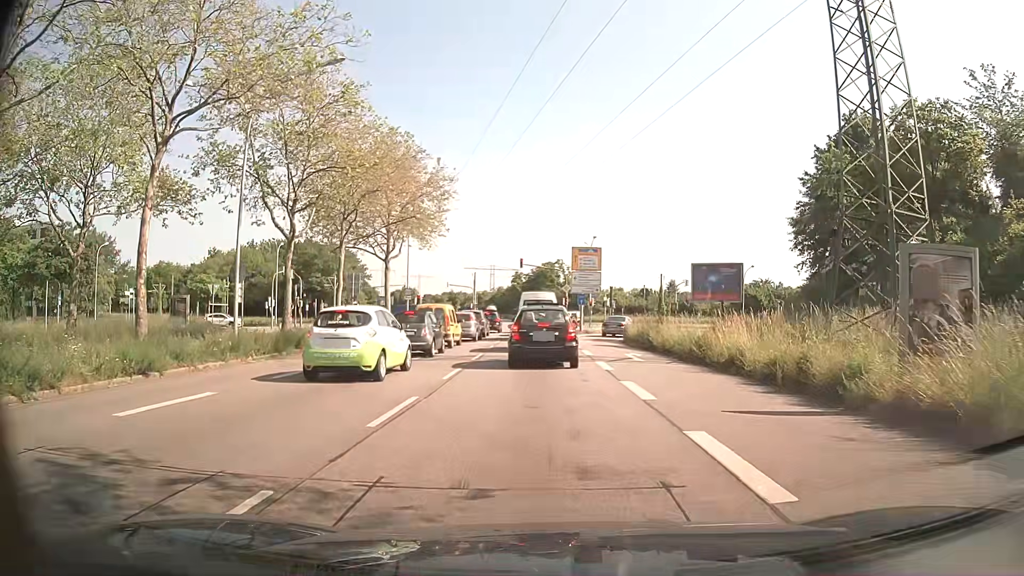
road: primary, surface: asphalt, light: Day
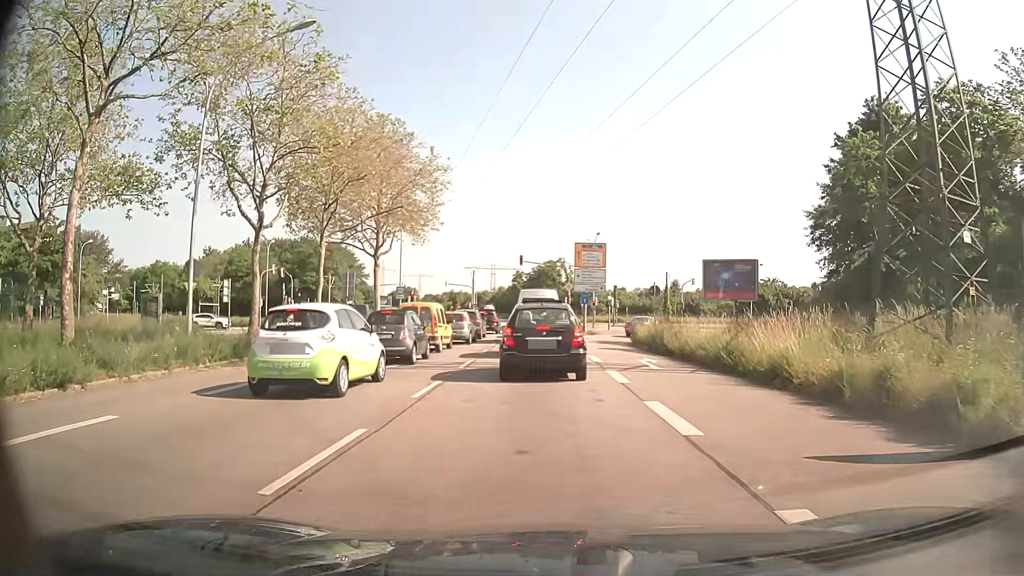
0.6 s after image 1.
(0.0, +3.1) m; +1°
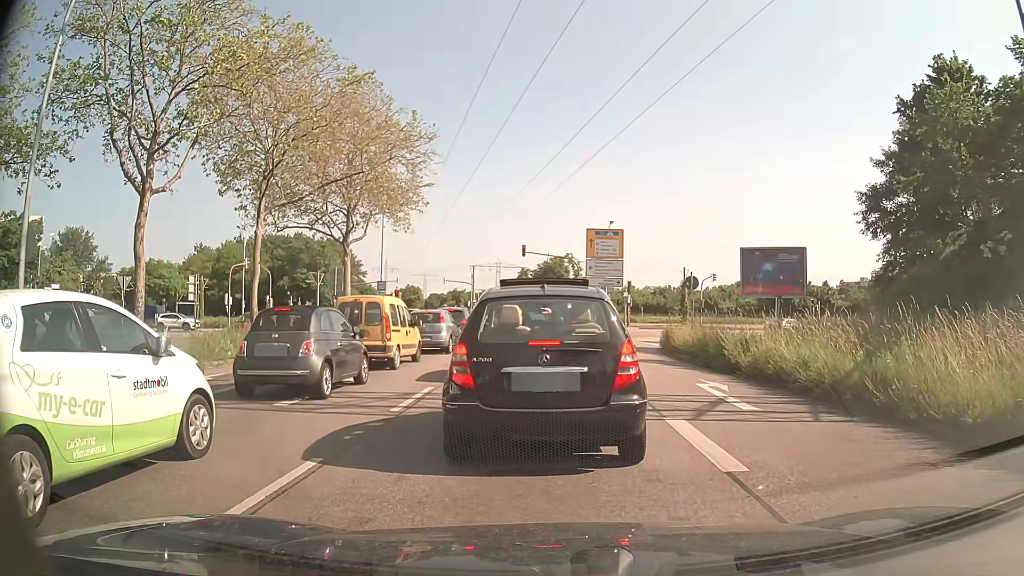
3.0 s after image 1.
(-0.2, +7.3) m; -2°
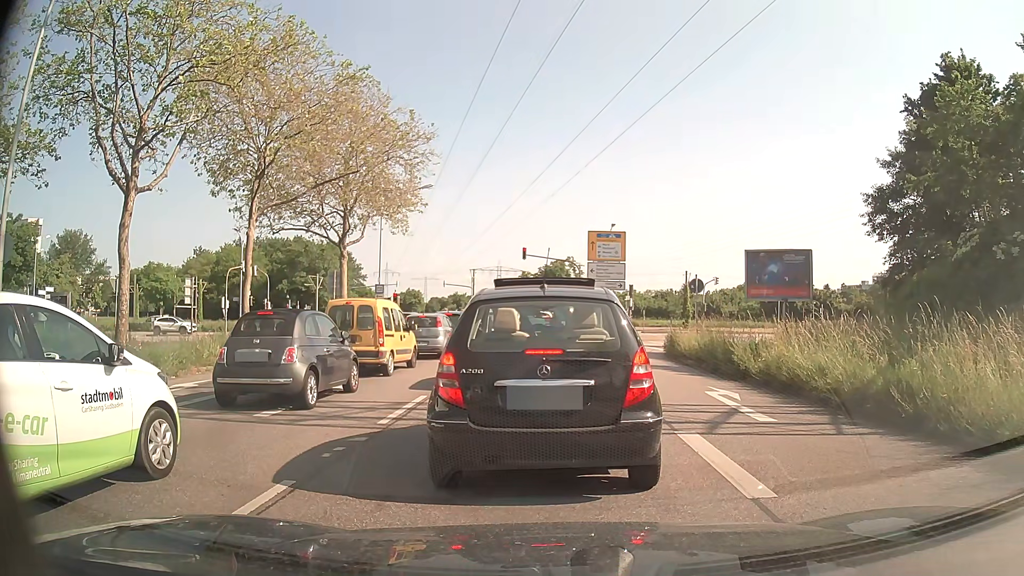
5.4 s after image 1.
(0.0, +0.7) m; 0°
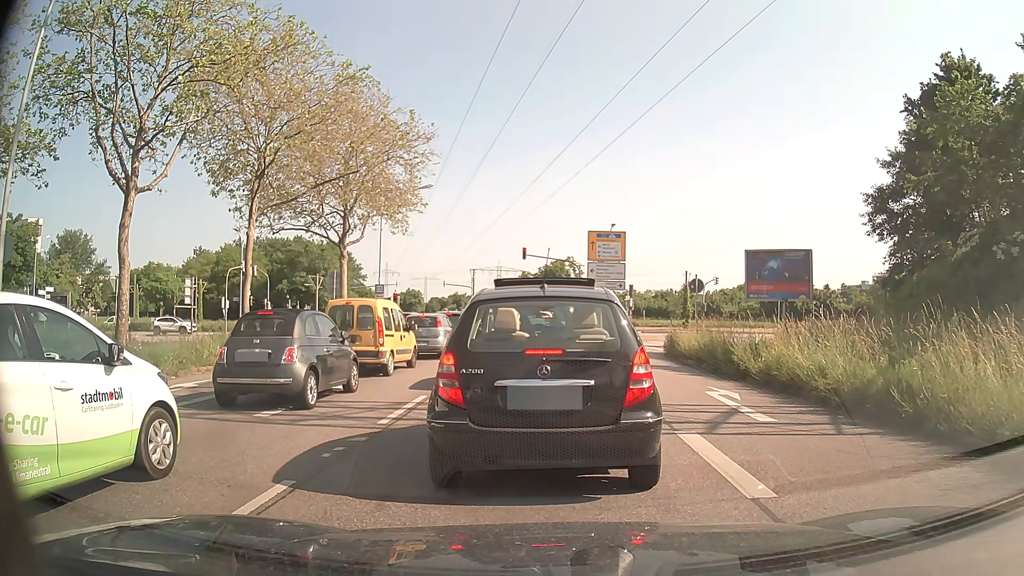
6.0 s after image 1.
(0.0, 0.0) m; 0°
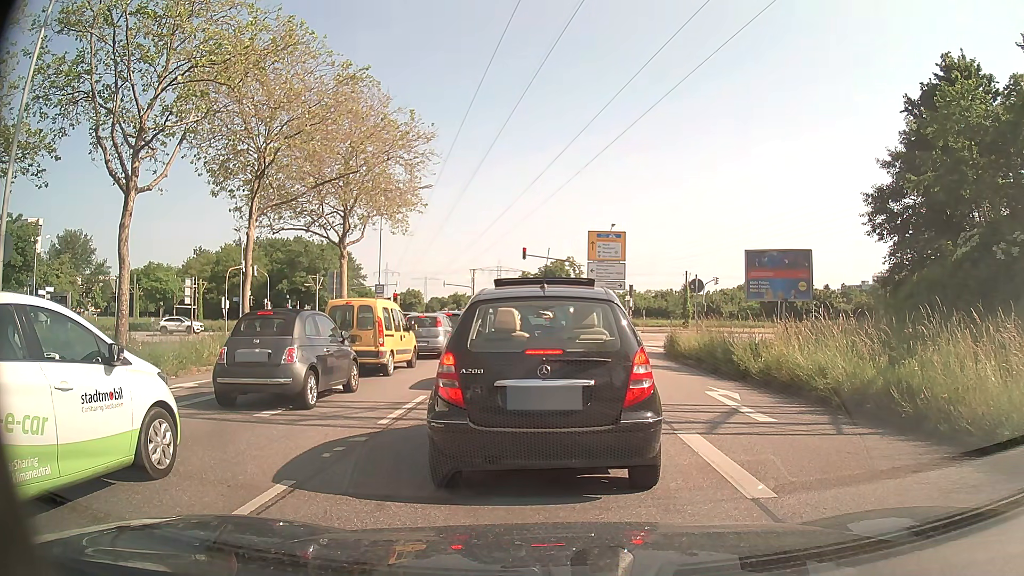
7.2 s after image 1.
(0.0, 0.0) m; 0°
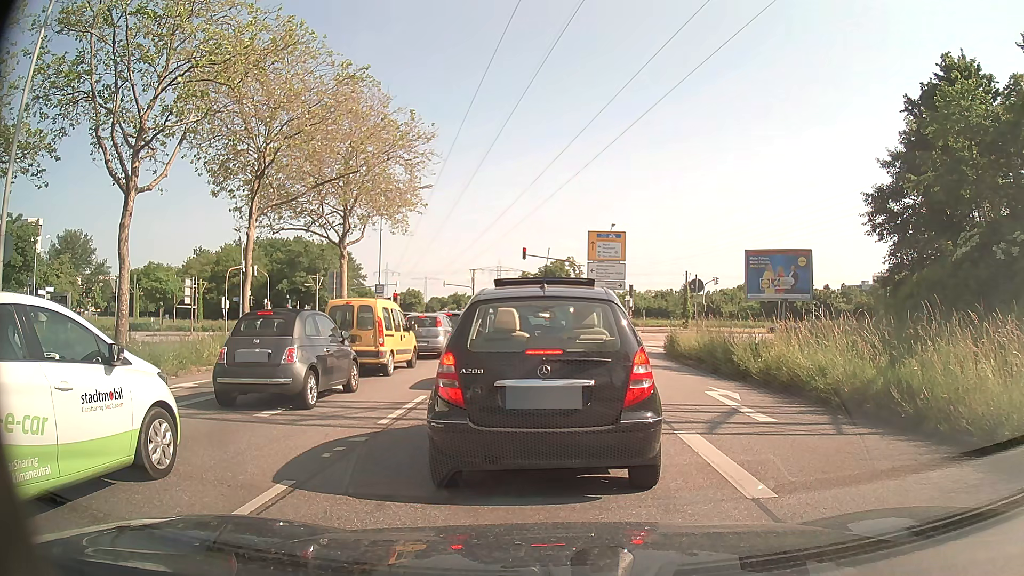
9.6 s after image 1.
(0.0, 0.0) m; 0°
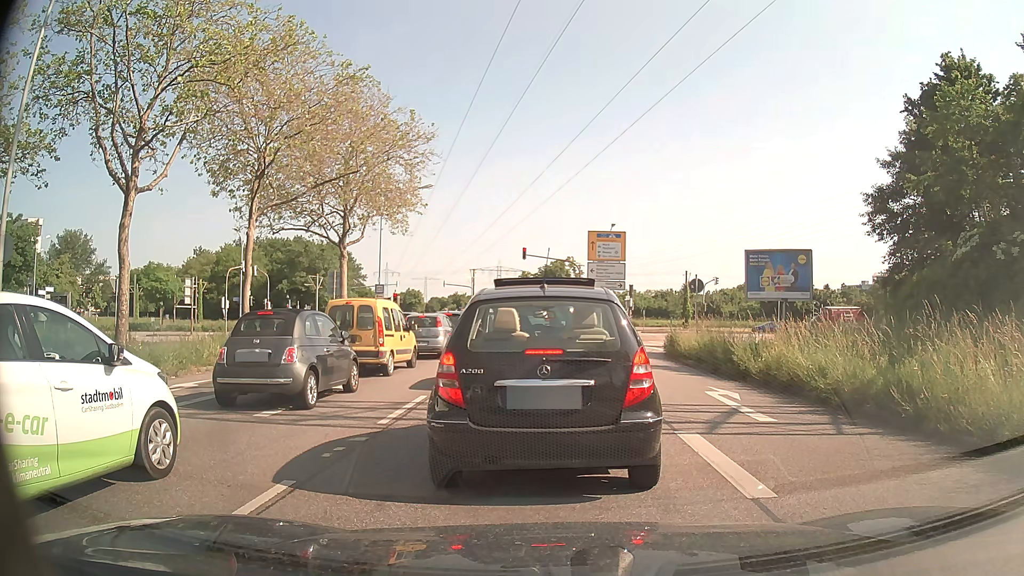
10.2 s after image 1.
(0.0, 0.0) m; 0°
(0, +10) (0, +20) (0, +30) (-1, +40) (-1, +50) (-2, +60) (-2, +70) (-3, +80) (-4, +90) (-5, +100) m
